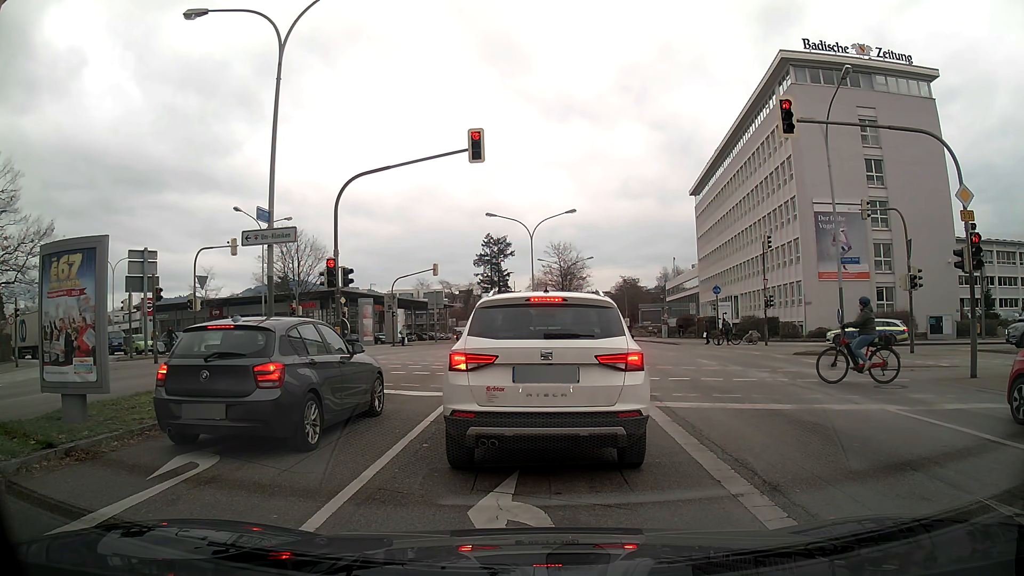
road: primary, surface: asphalt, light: Day
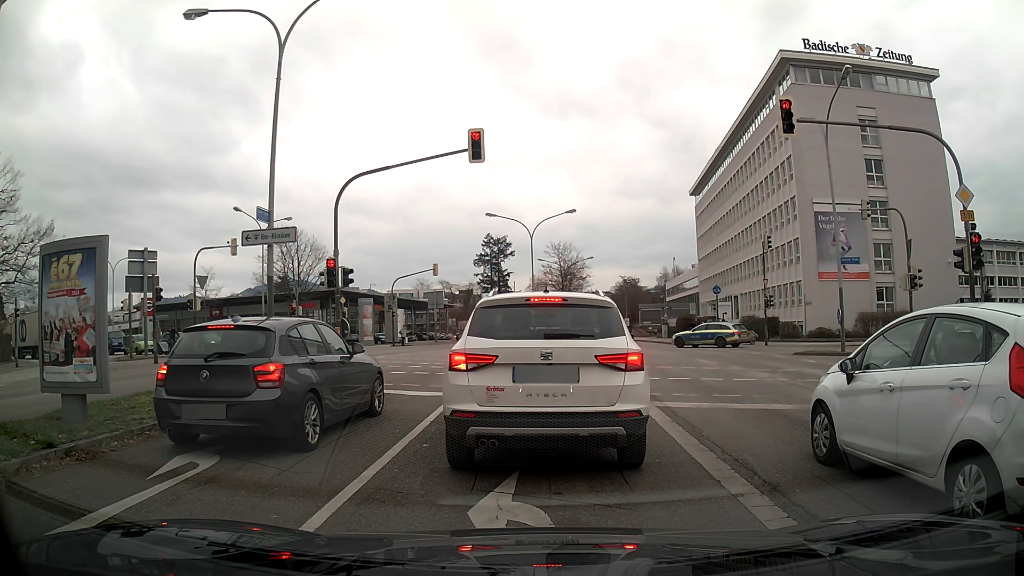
(0.0, 0.0) m; 0°
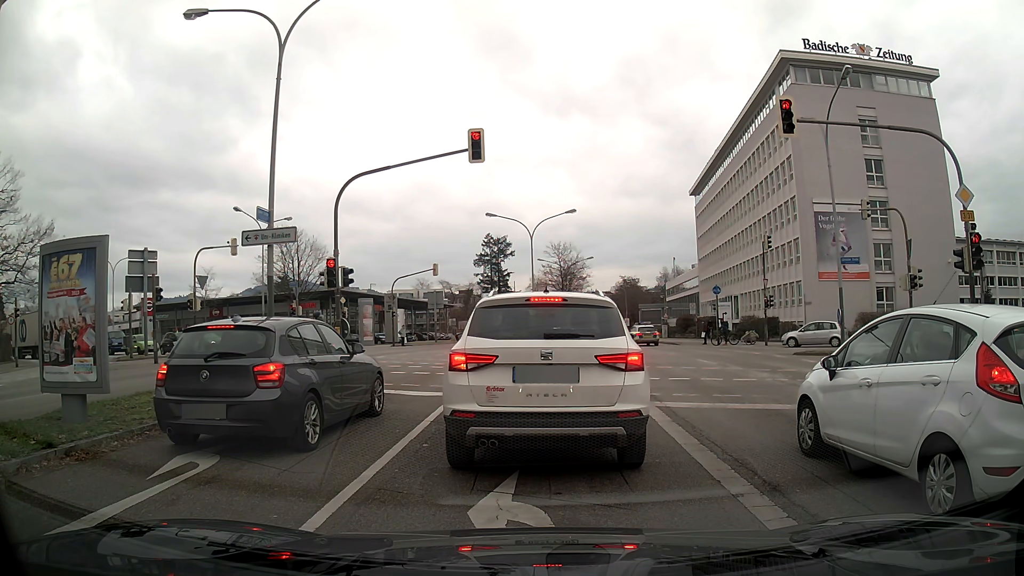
(0.0, 0.0) m; 0°
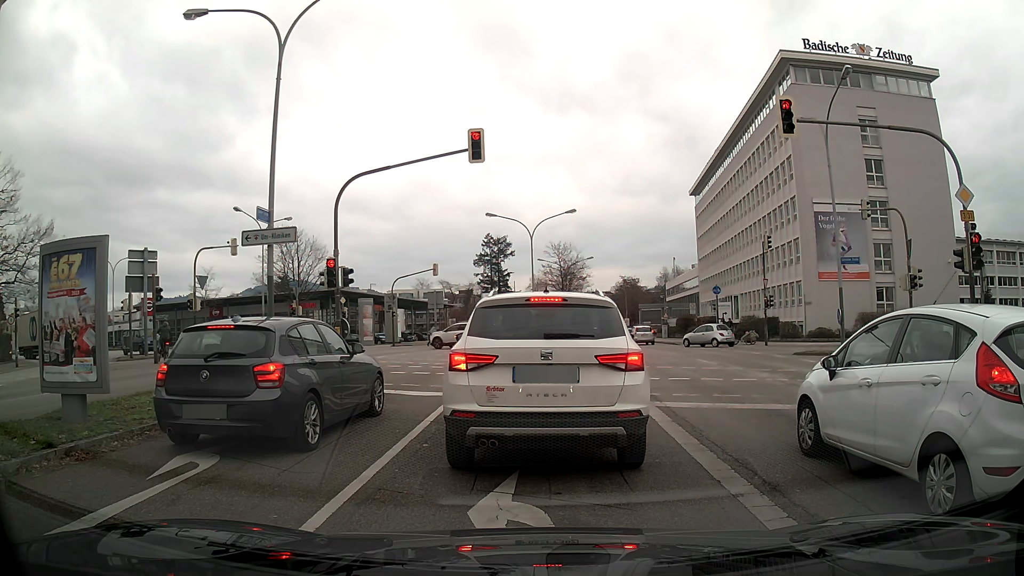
(0.0, 0.0) m; 0°
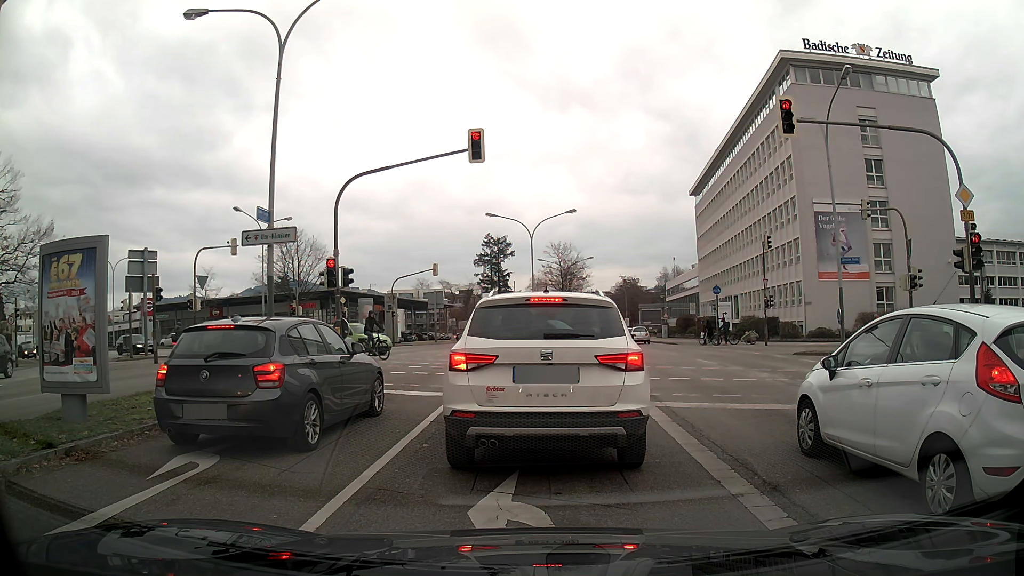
(0.0, 0.0) m; 0°
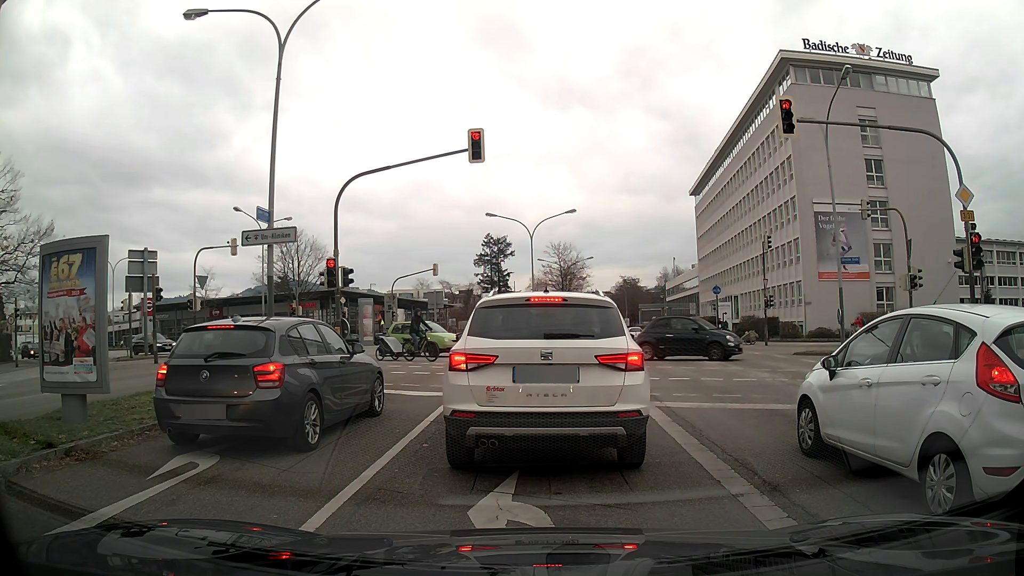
(0.0, 0.0) m; 0°
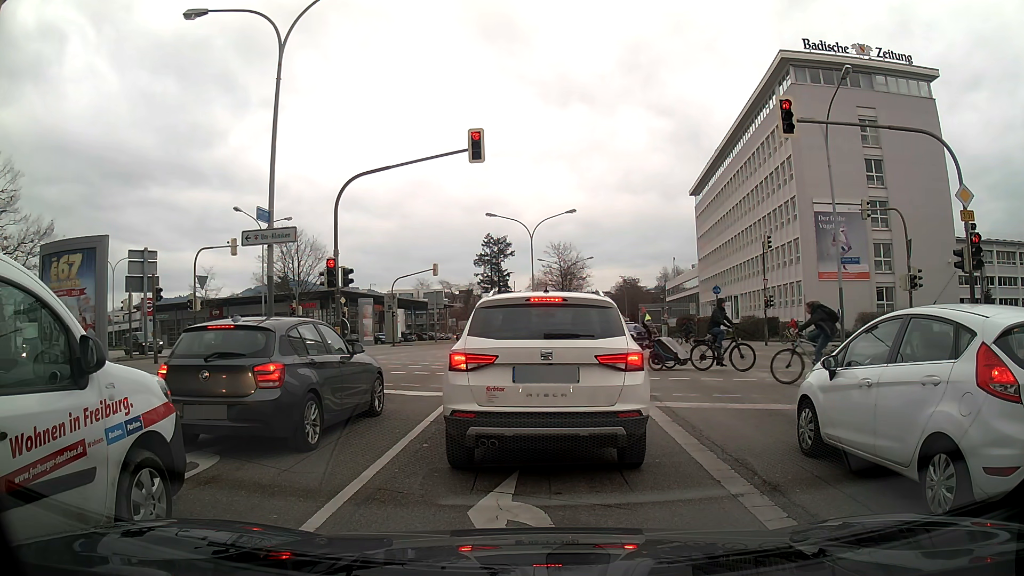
(0.0, 0.0) m; 0°
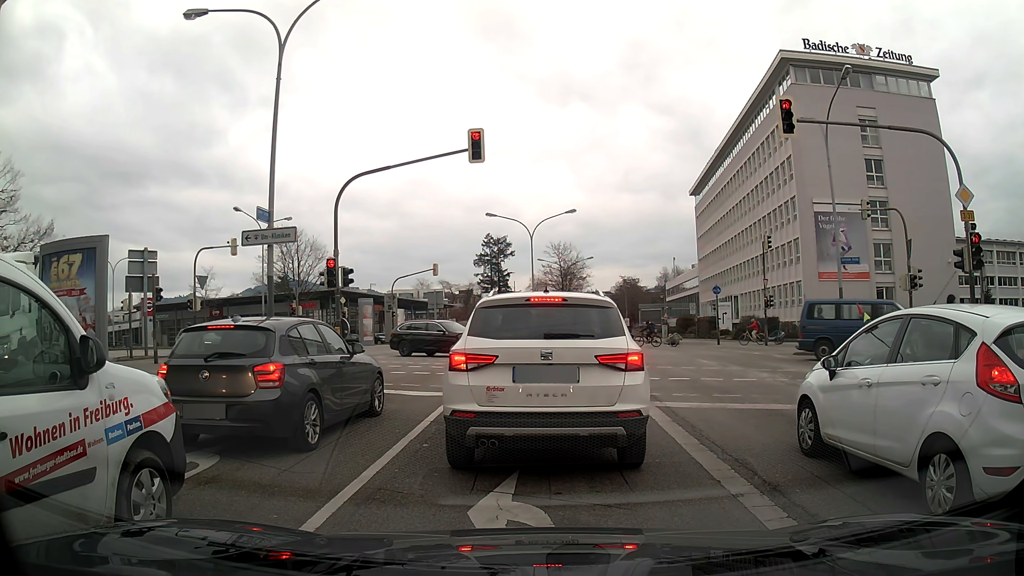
(0.0, 0.0) m; 0°
